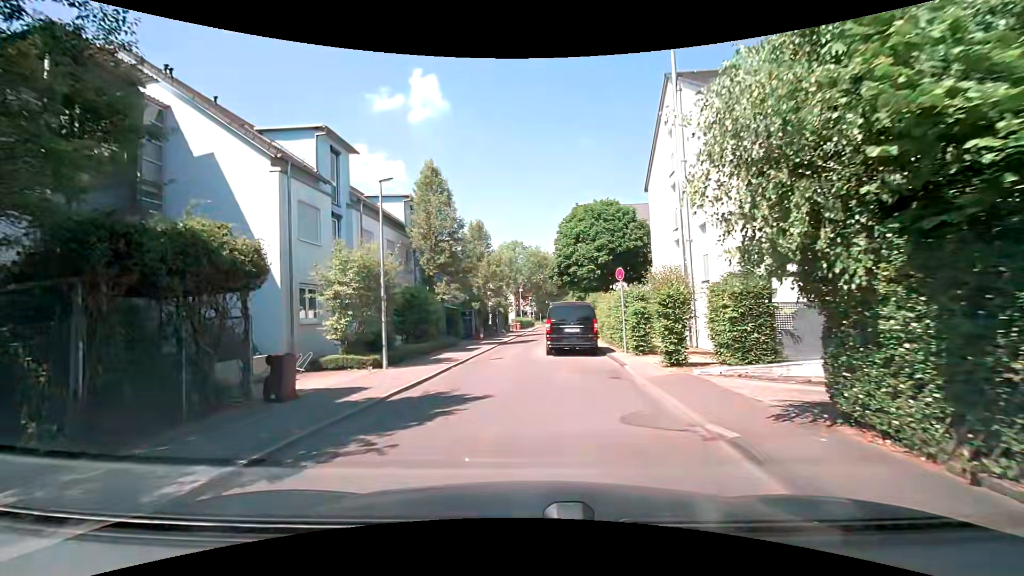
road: residential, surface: asphalt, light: Day
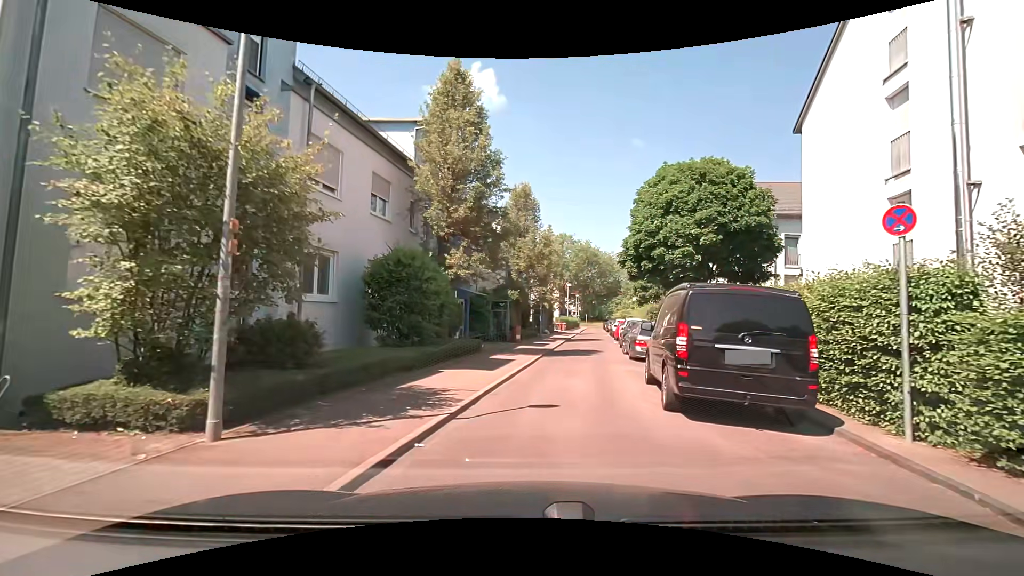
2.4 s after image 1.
(-0.6, +10.6) m; -4°
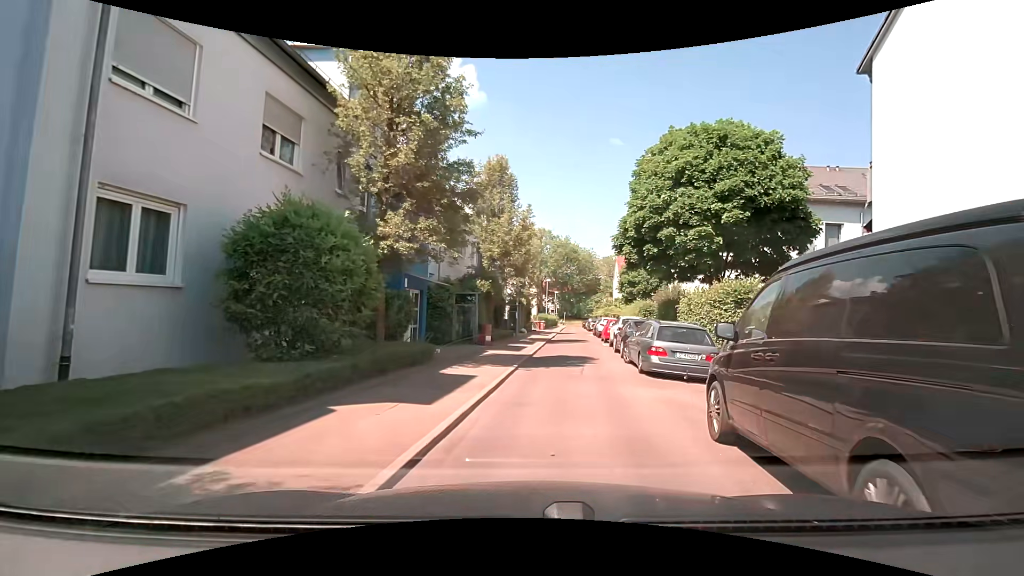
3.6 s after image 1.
(0.0, +5.3) m; +1°
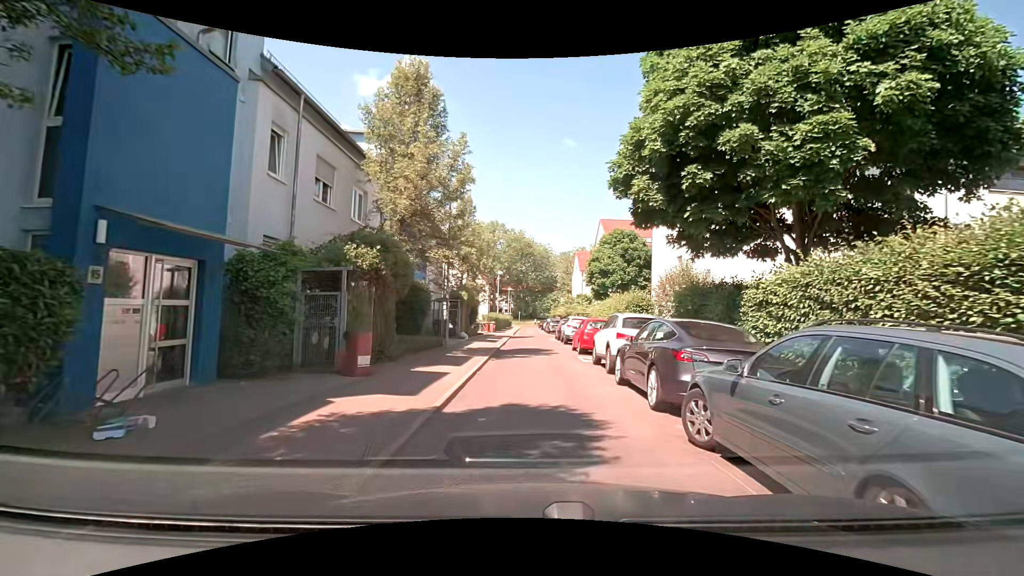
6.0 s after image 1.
(+0.8, +10.5) m; +6°
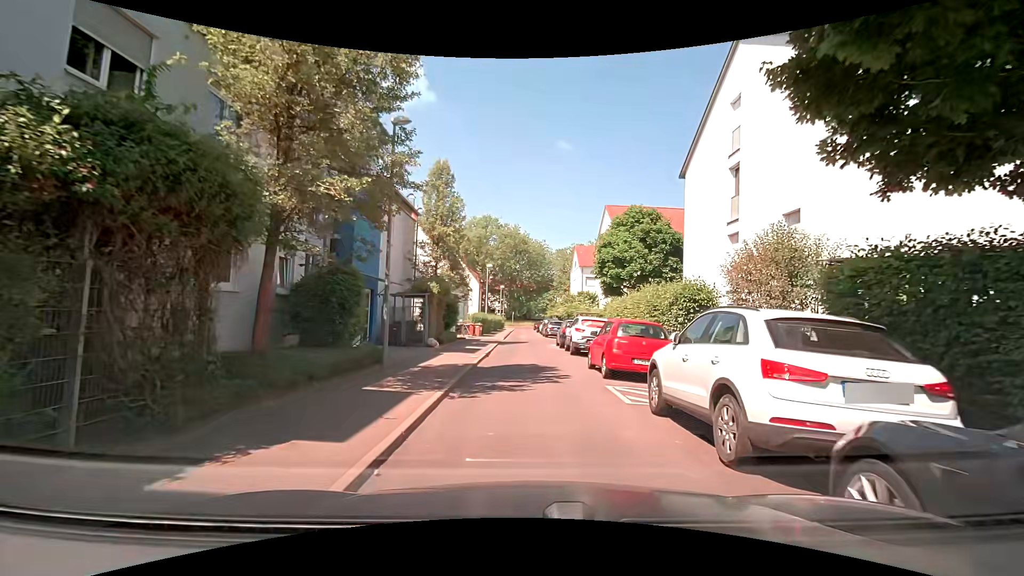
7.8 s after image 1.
(0.0, +7.9) m; 0°
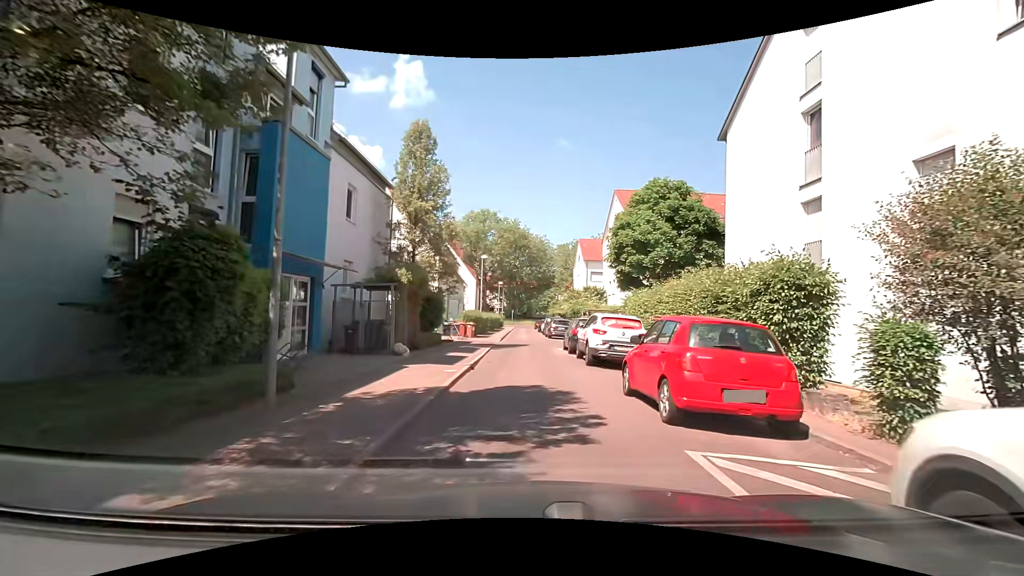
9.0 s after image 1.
(0.0, +5.4) m; 0°
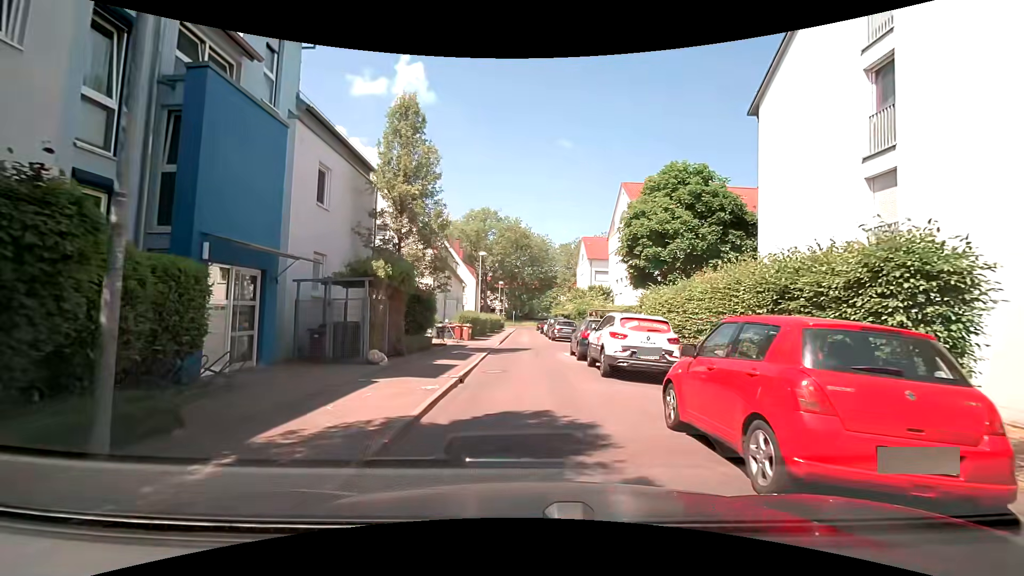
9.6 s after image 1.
(0.0, +2.7) m; 0°
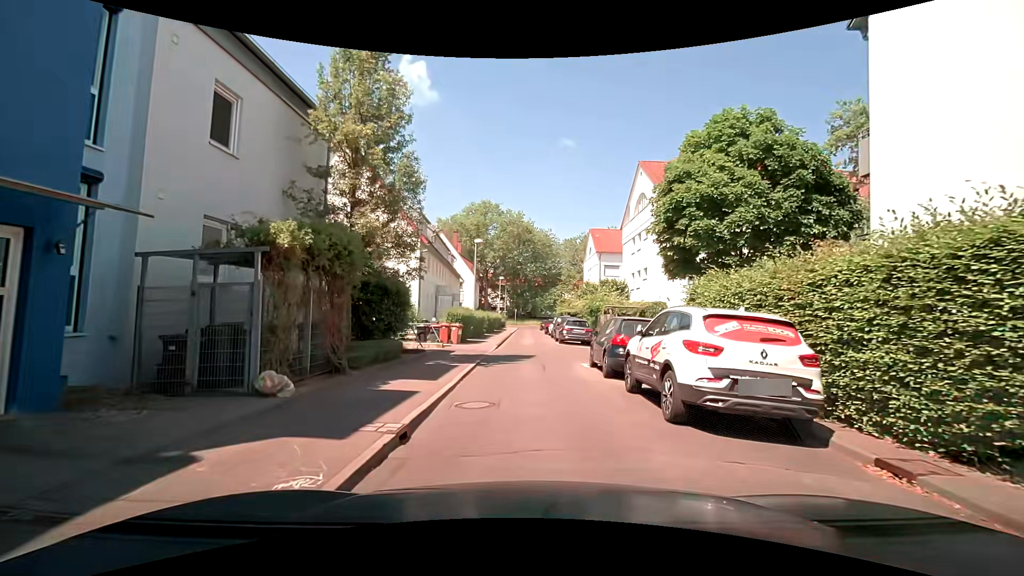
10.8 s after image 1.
(0.0, +5.5) m; 0°
